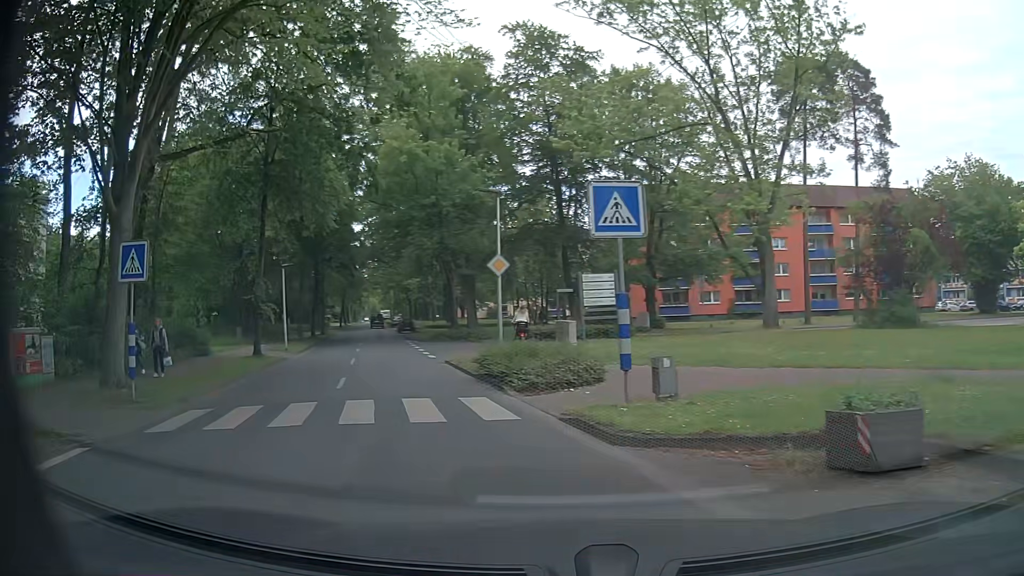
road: unclassified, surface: asphalt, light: Day
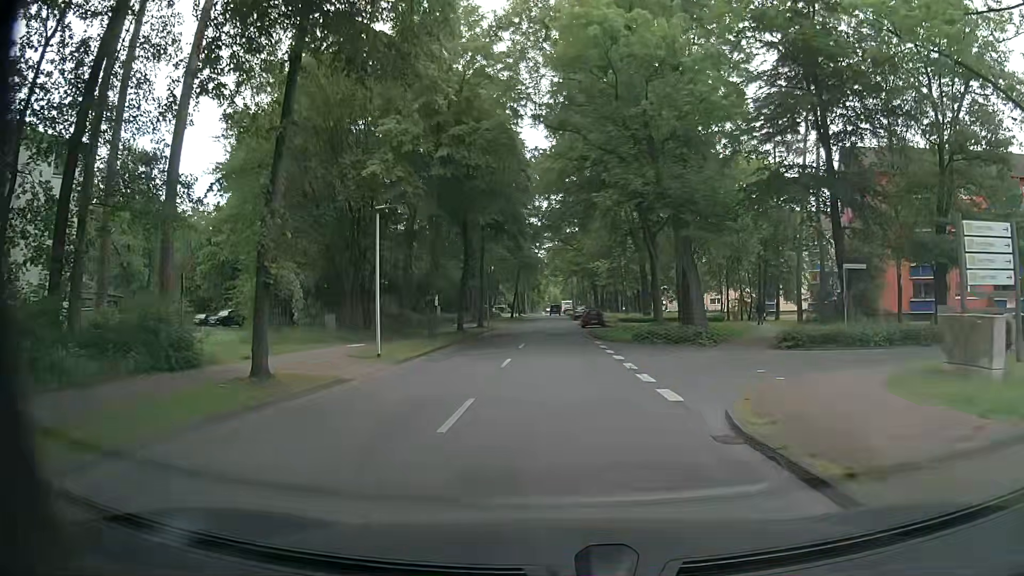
(-3.5, +16.5) m; -16°
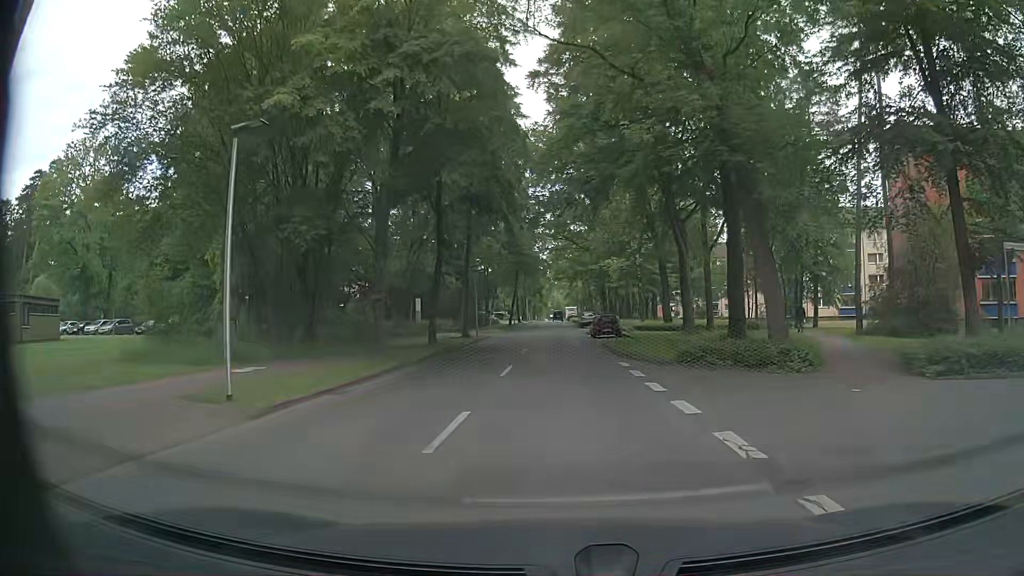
(0.0, +10.3) m; -1°
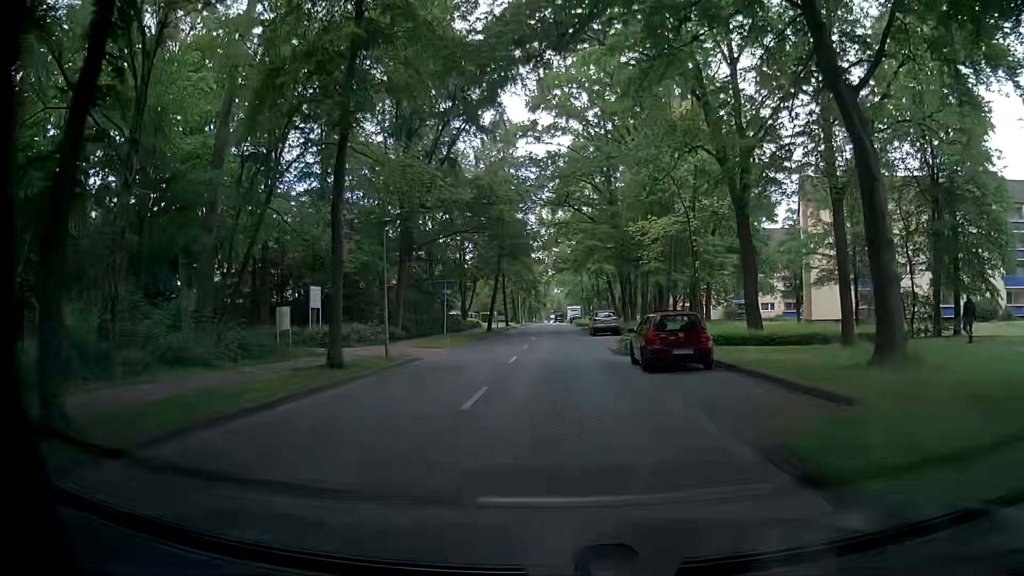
(+0.2, +24.3) m; 0°
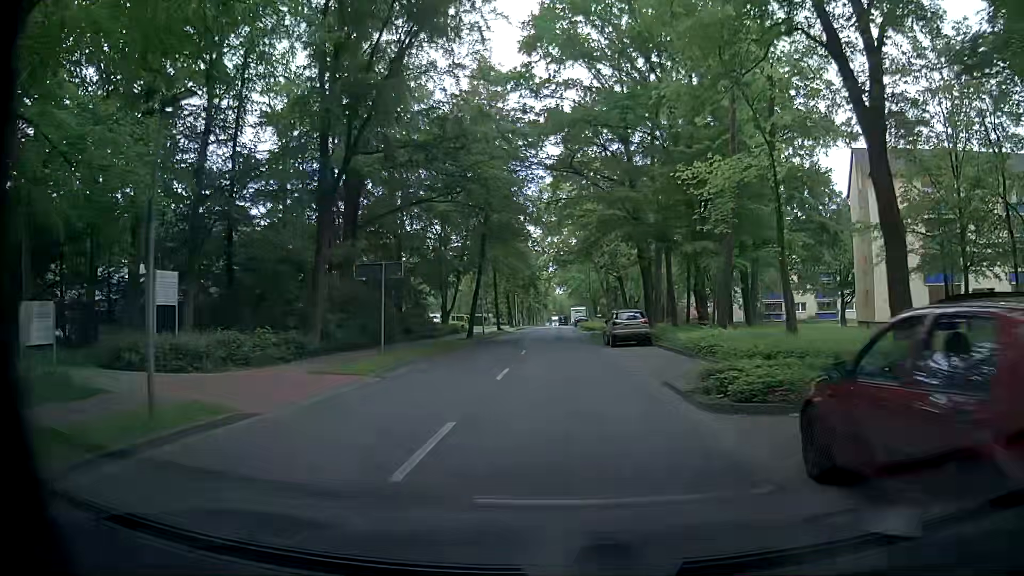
(+0.1, +13.6) m; 0°
(0, +10) (0, +20) (0, +30) (0, +40) (0, +50) (0, +60) (0, +70) (0, +80) (0, +90) (0, +100) m
